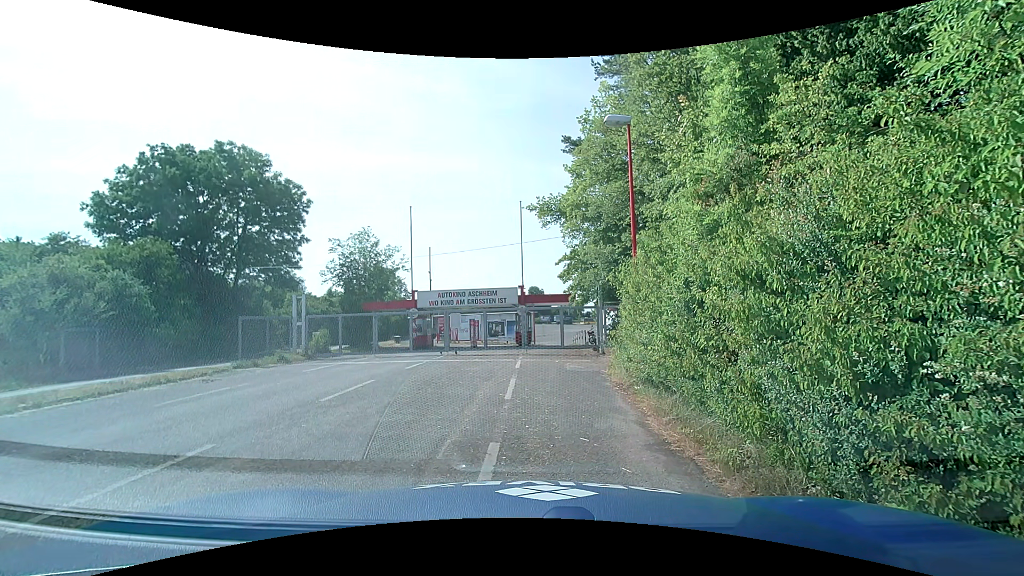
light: Day
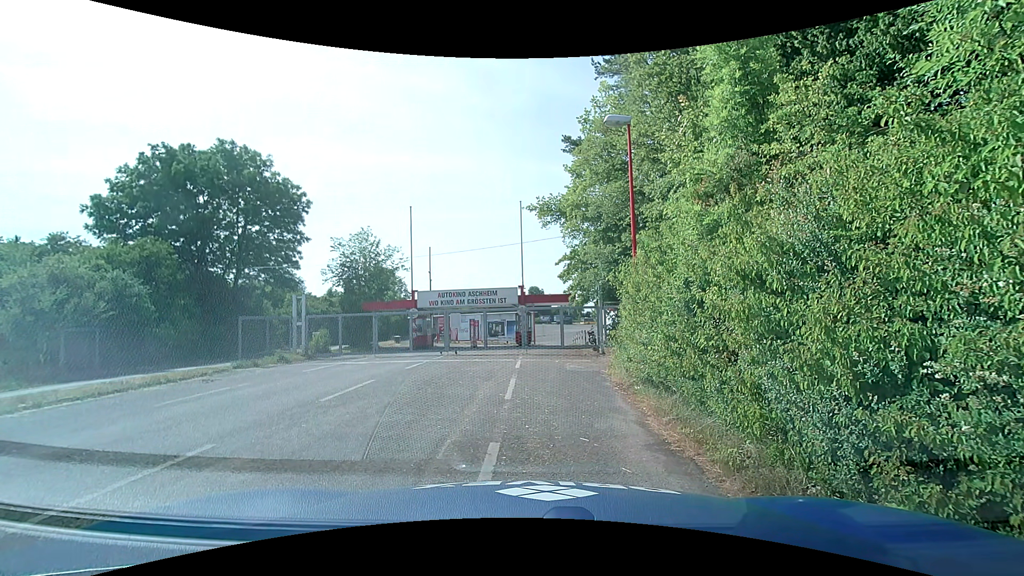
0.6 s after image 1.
(0.0, 0.0) m; 0°
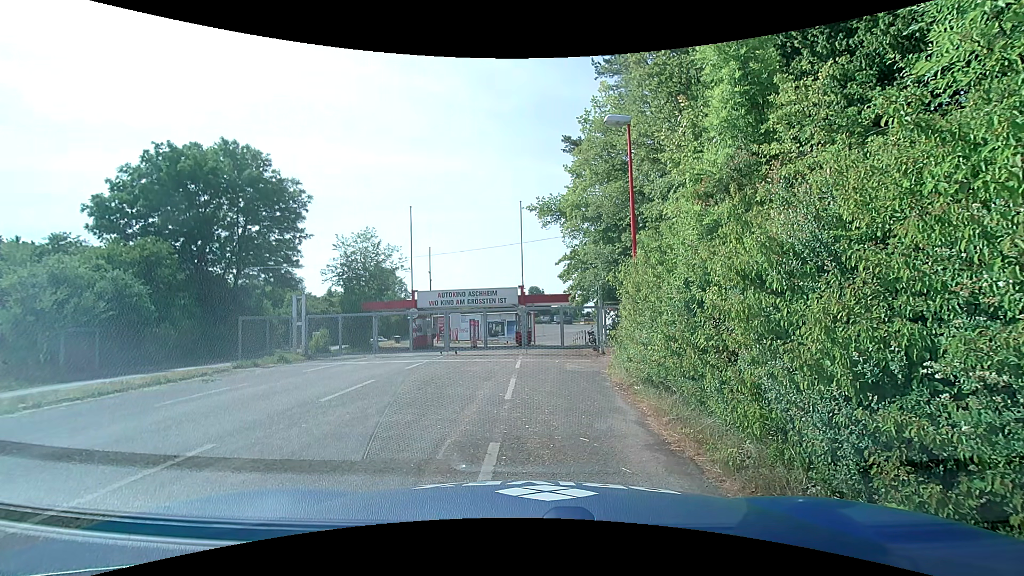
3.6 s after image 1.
(0.0, 0.0) m; 0°
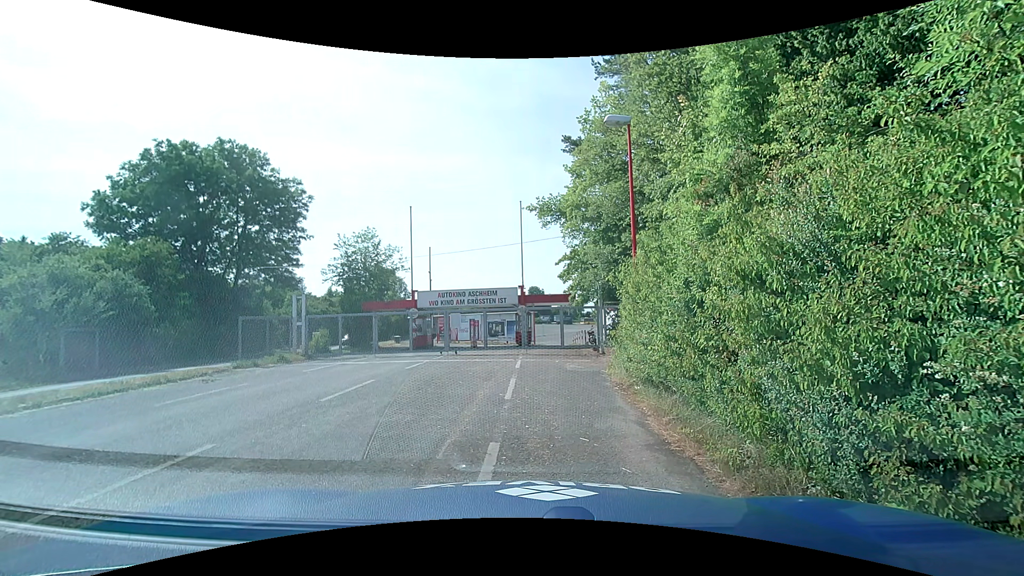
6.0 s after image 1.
(0.0, 0.0) m; 0°
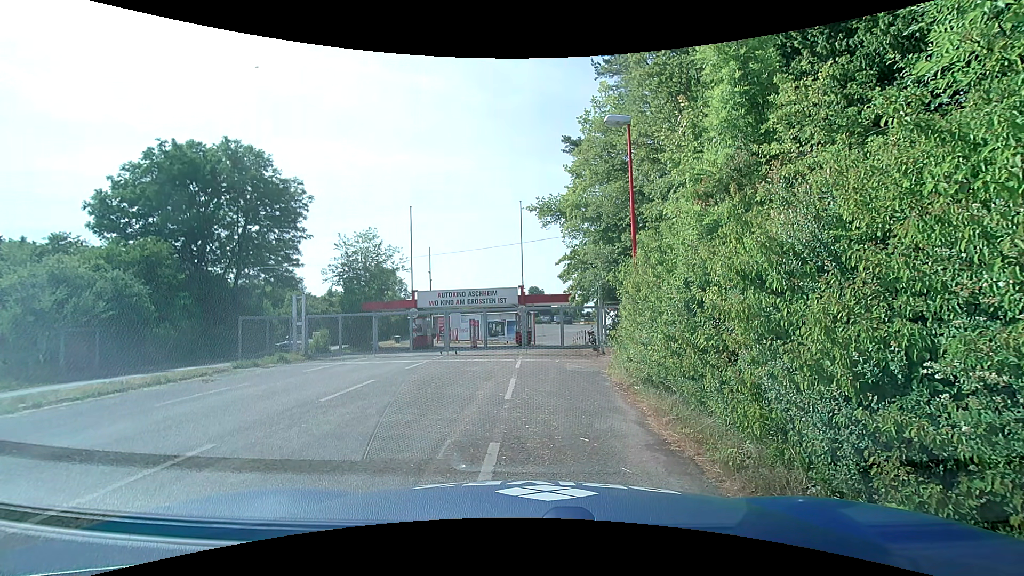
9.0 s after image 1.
(0.0, 0.0) m; 0°
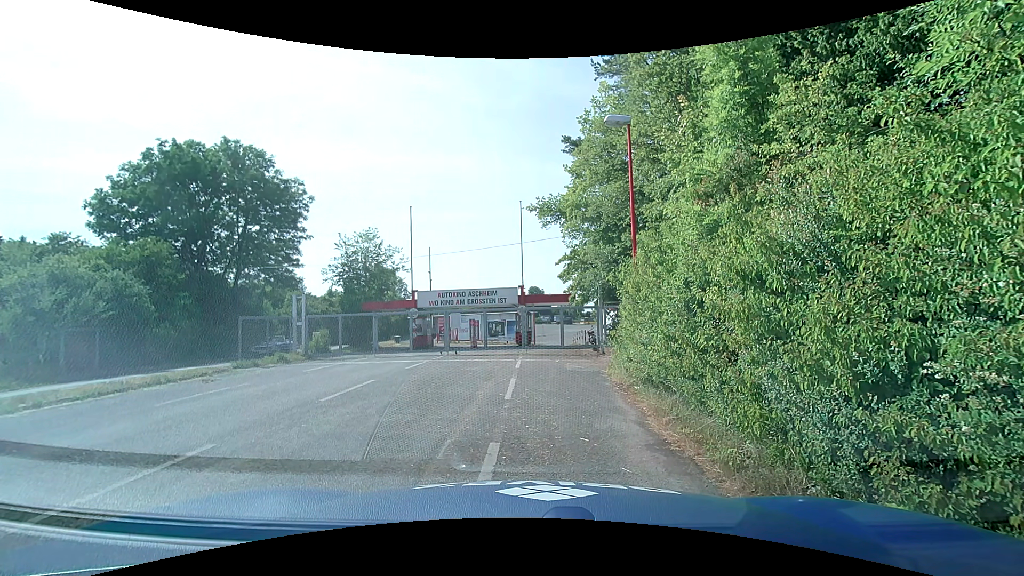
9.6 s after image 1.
(0.0, 0.0) m; 0°
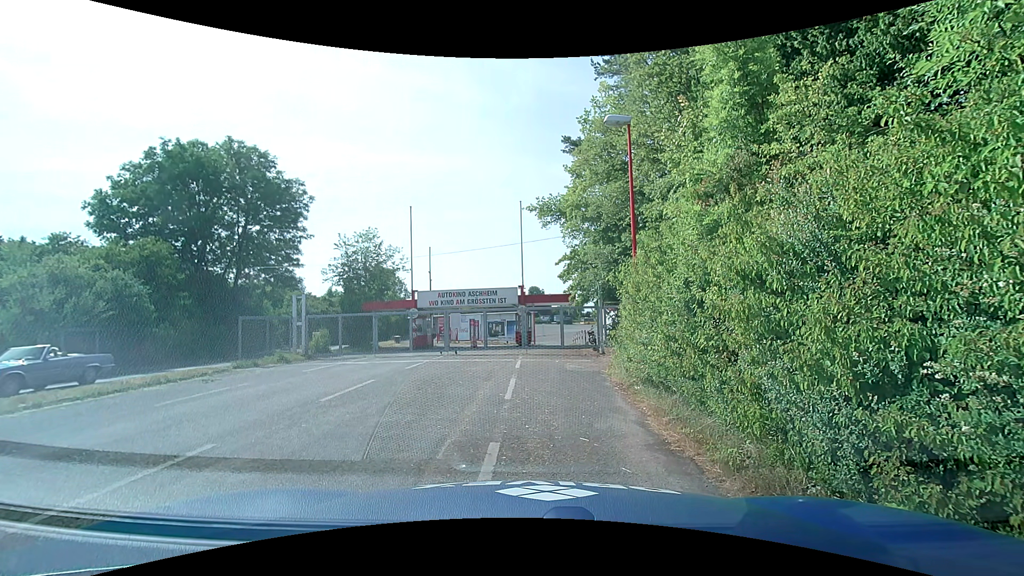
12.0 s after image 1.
(0.0, 0.0) m; 0°
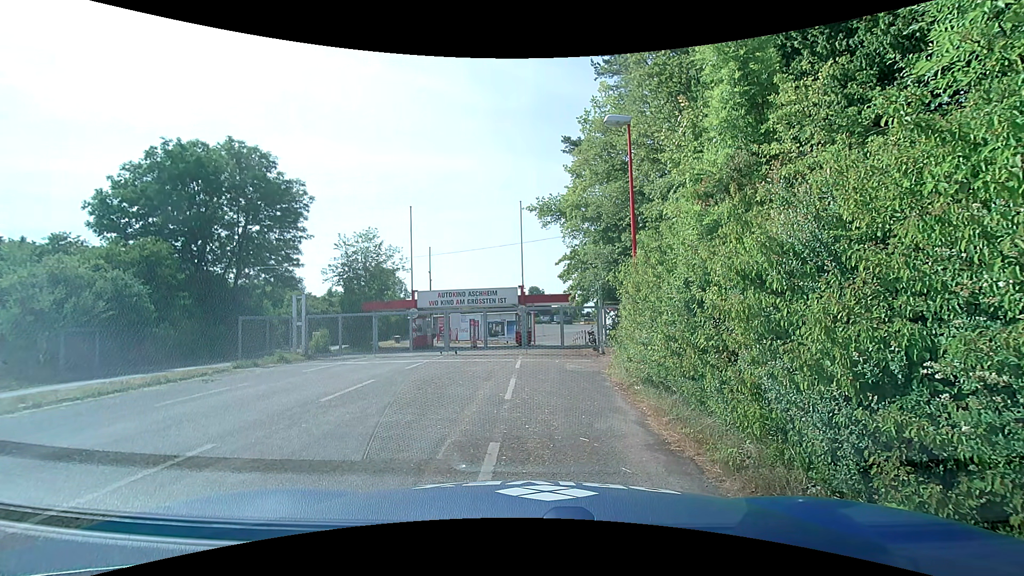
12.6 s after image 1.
(0.0, 0.0) m; 0°
